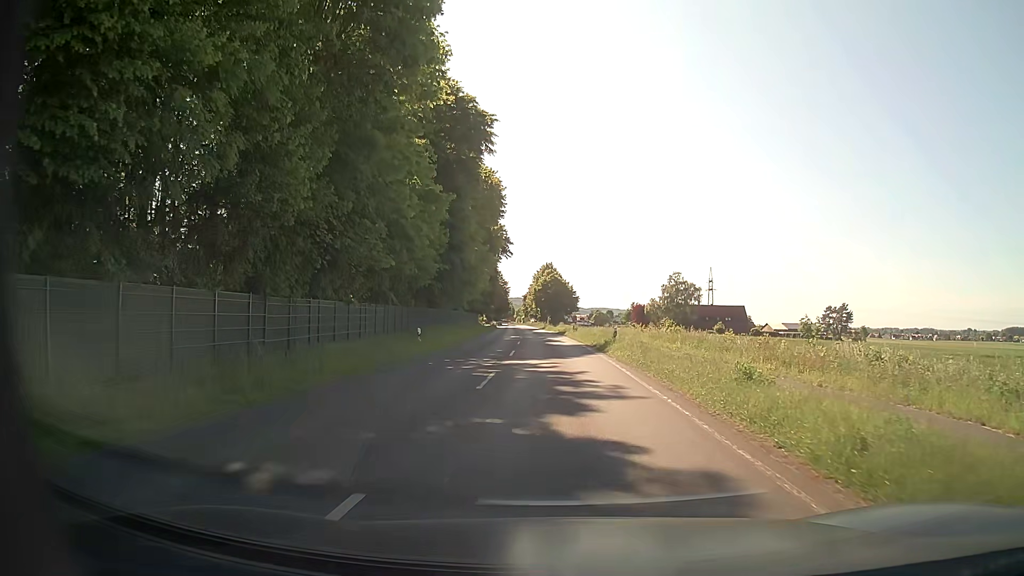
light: Day
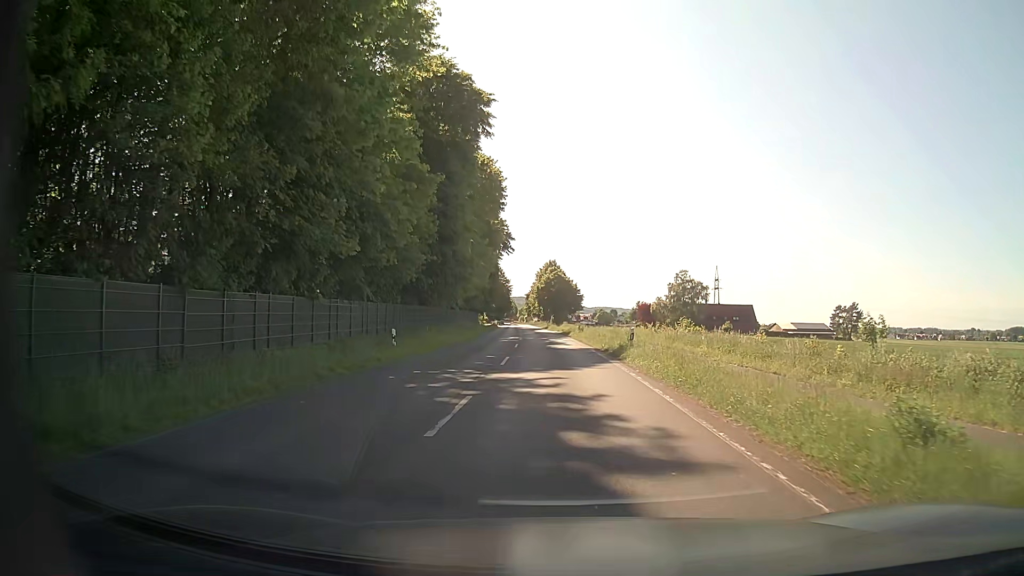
(0.0, +5.6) m; 0°
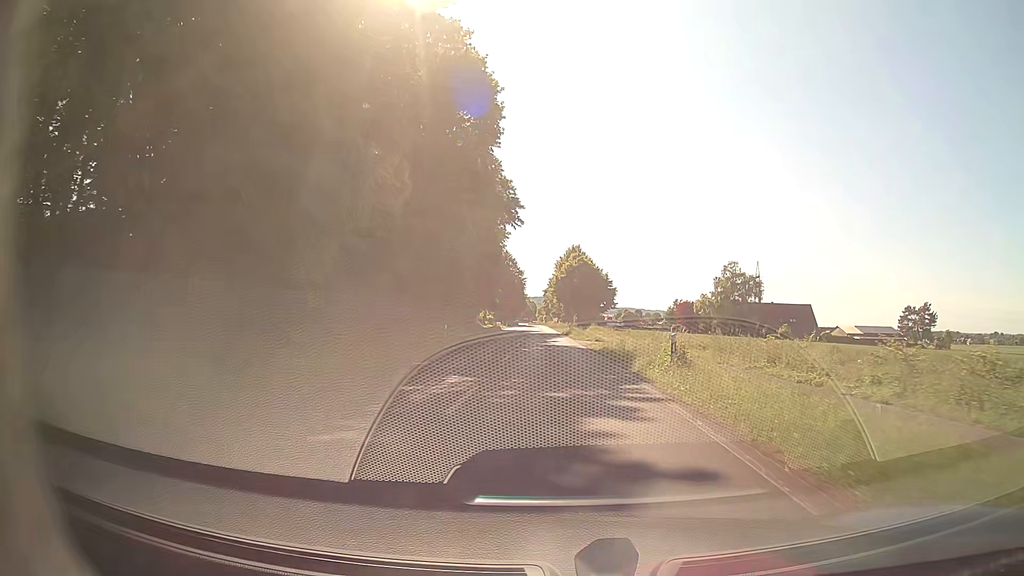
(-0.5, +34.9) m; -2°
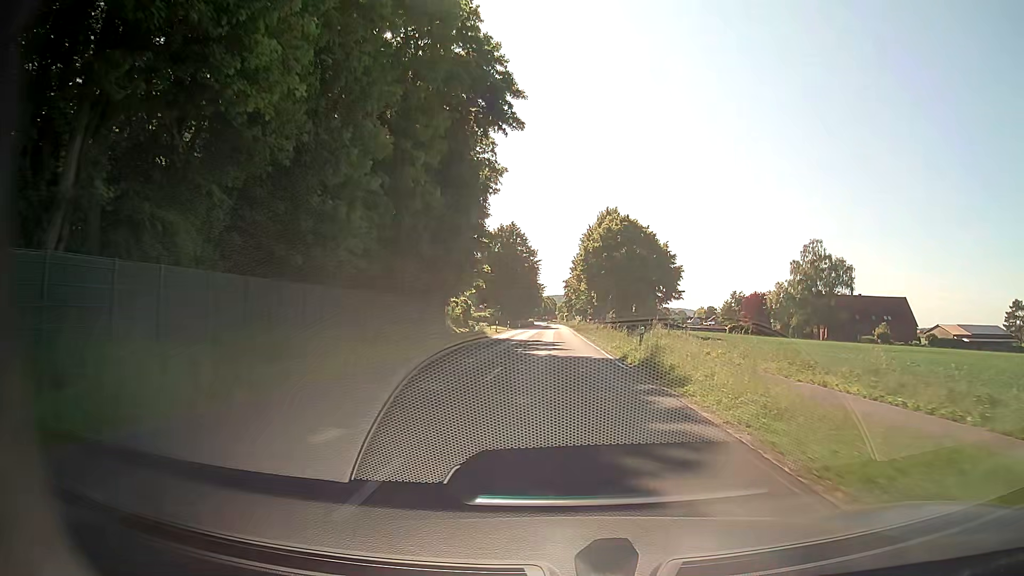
(-0.7, +43.6) m; -1°
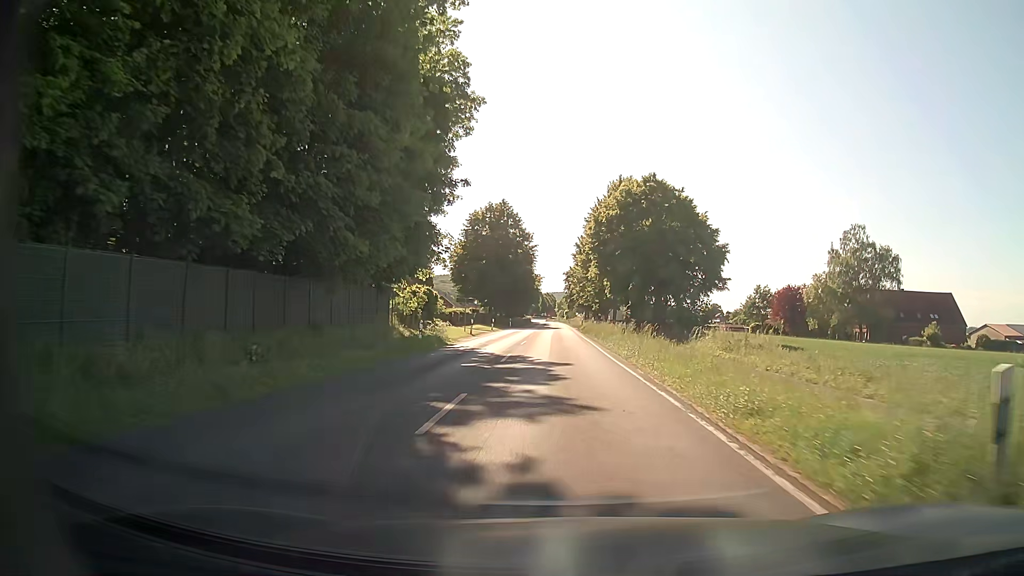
(-0.1, +19.0) m; 0°
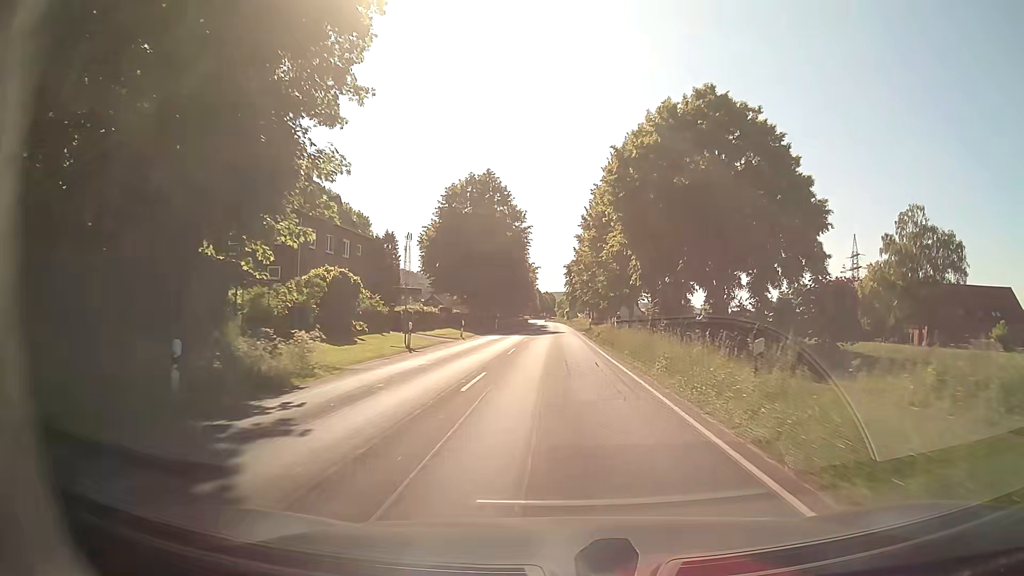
(0.0, +19.7) m; 0°
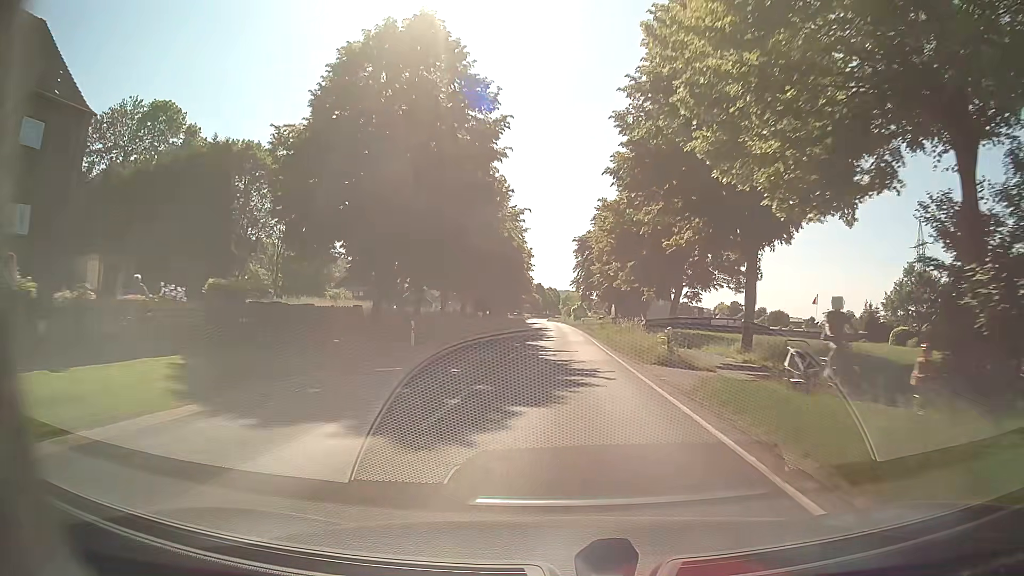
(-0.2, +40.3) m; -1°
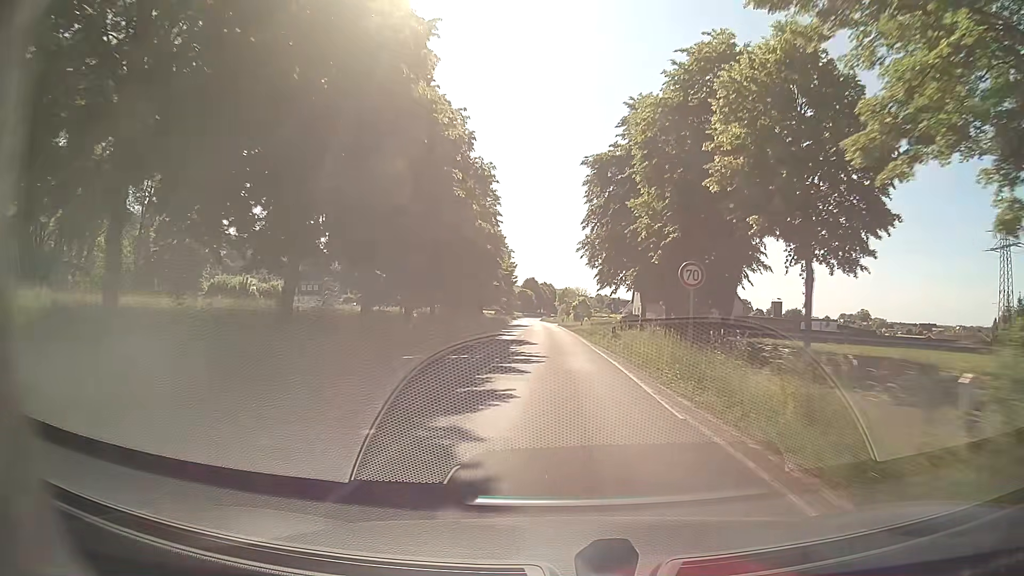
(+0.2, +40.9) m; +1°
(0, +10) (0, +20) (0, +30) (0, +40) (-1, +50) (-1, +60) (-1, +70) (-2, +80) (-2, +90) (-3, +100) m
